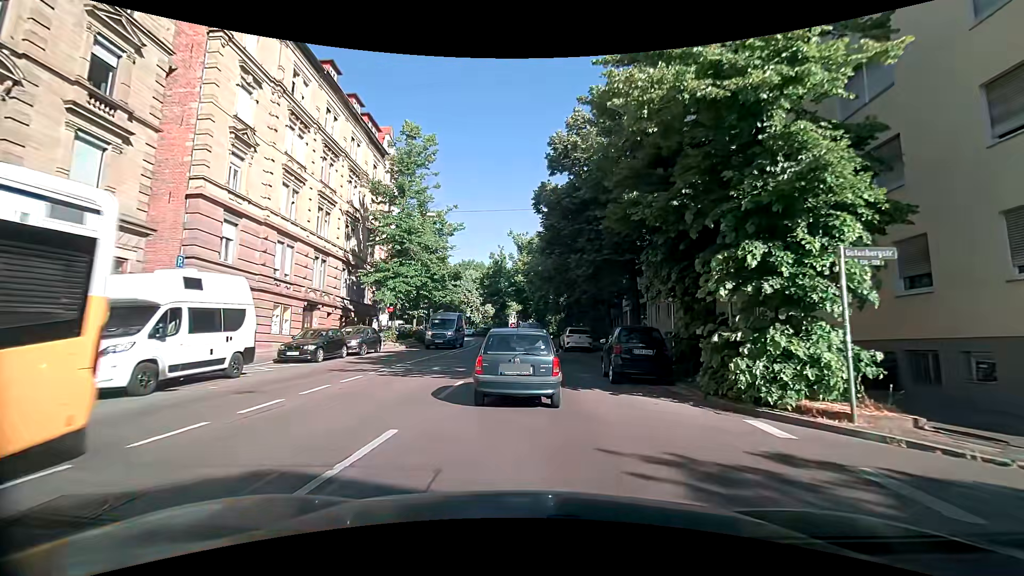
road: secondary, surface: asphalt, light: Day
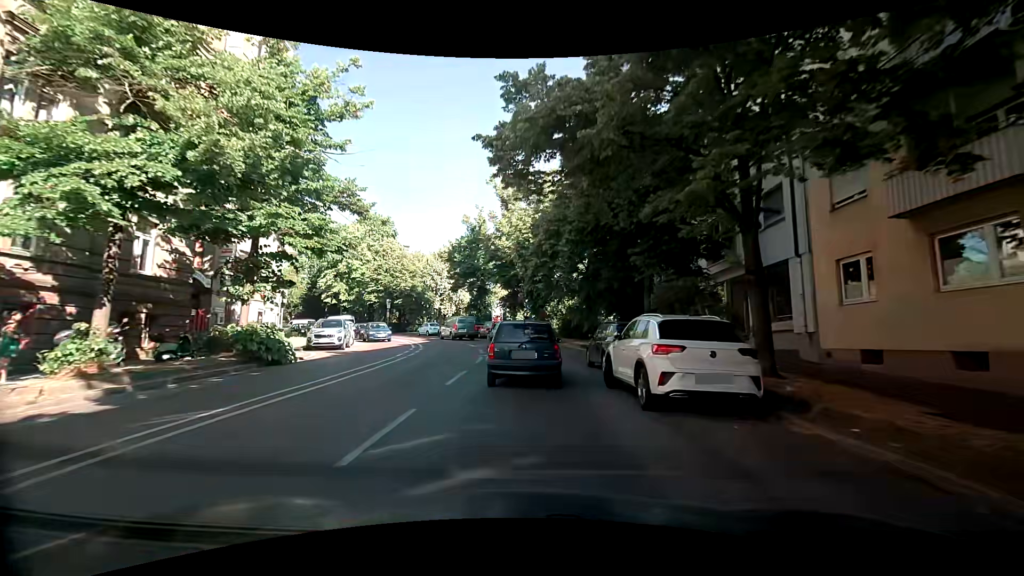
(+0.3, +23.8) m; +1°
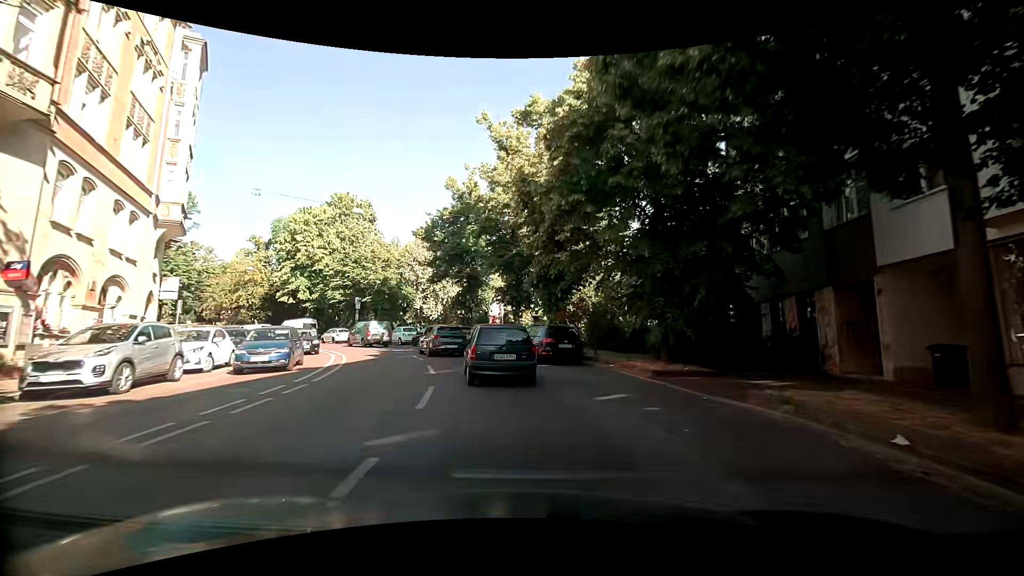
(-0.2, +14.8) m; -1°
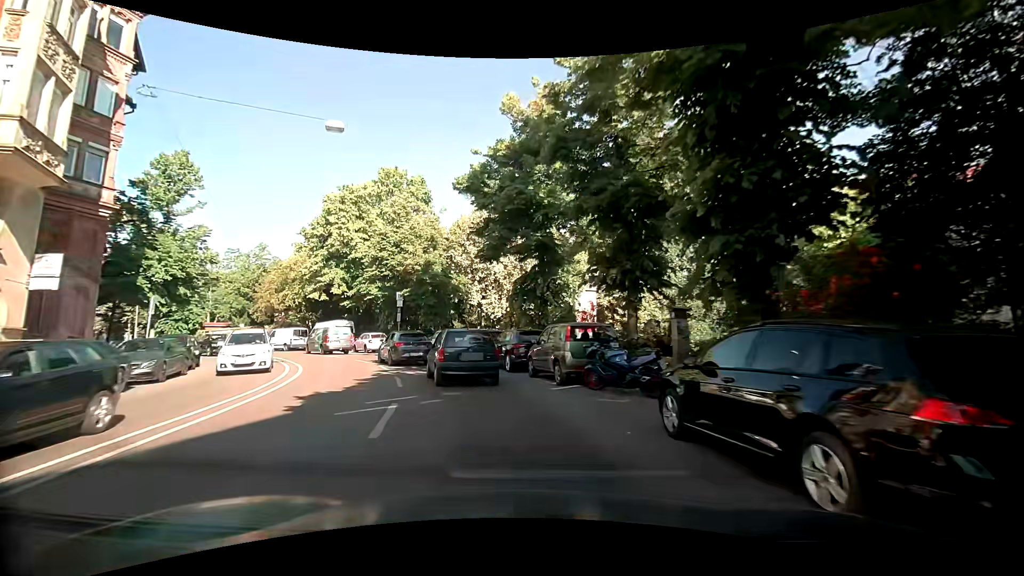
(-0.8, +14.4) m; -8°
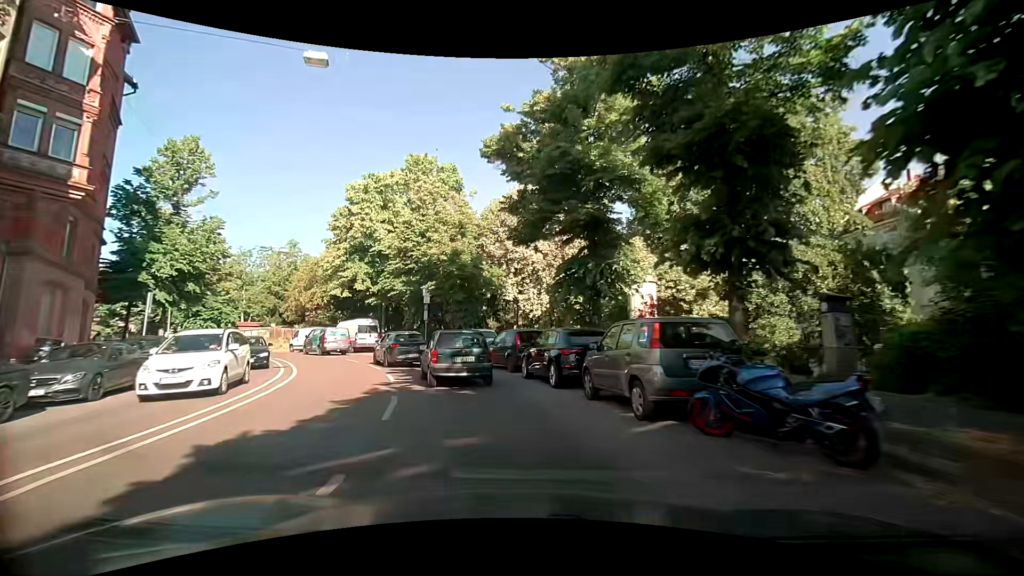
(-0.3, +4.7) m; -6°
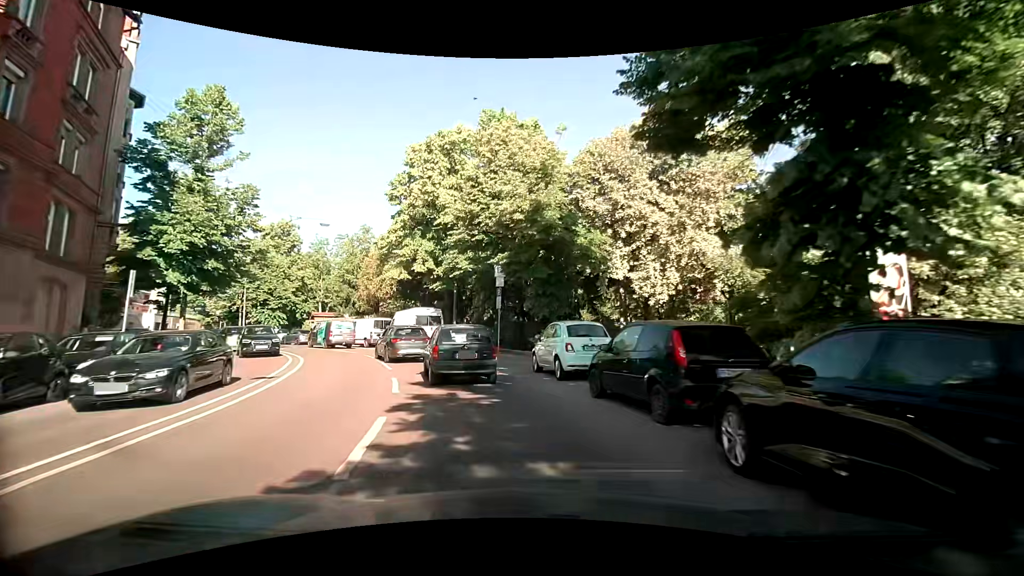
(-0.8, +9.5) m; -10°
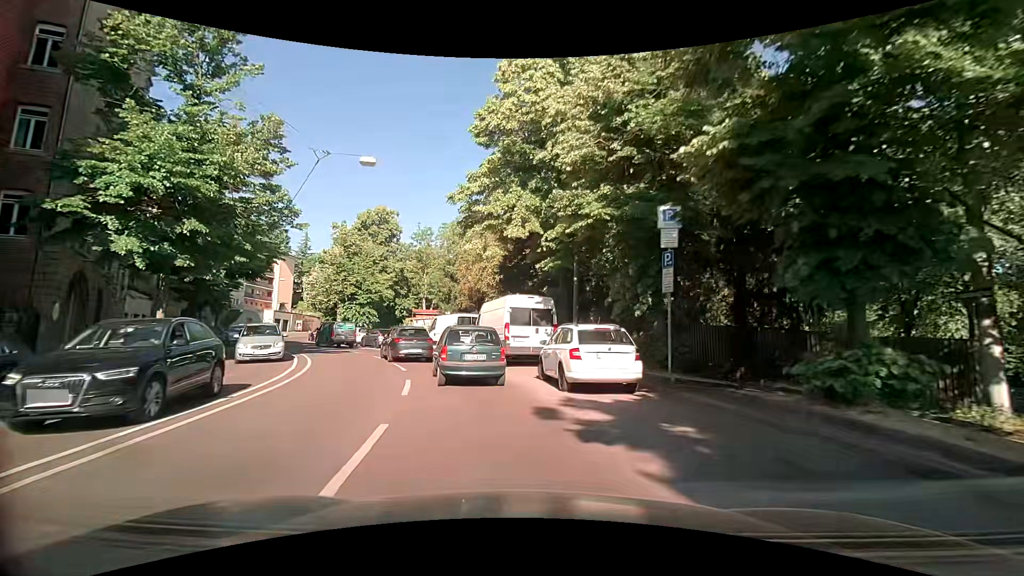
(-1.5, +12.8) m; -14°
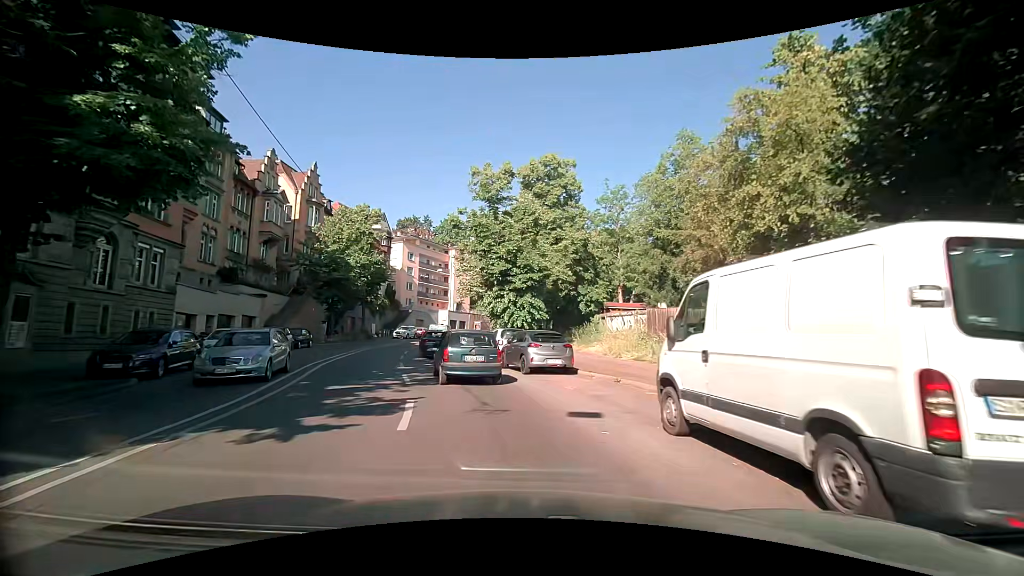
(-4.0, +21.6) m; -20°
(-1, +10) (-3, +20) (-6, +29) (-8, +39) (-9, +49) (-9, +59) (-7, +69) (-5, +79) (-2, +88) (+2, +97) m
